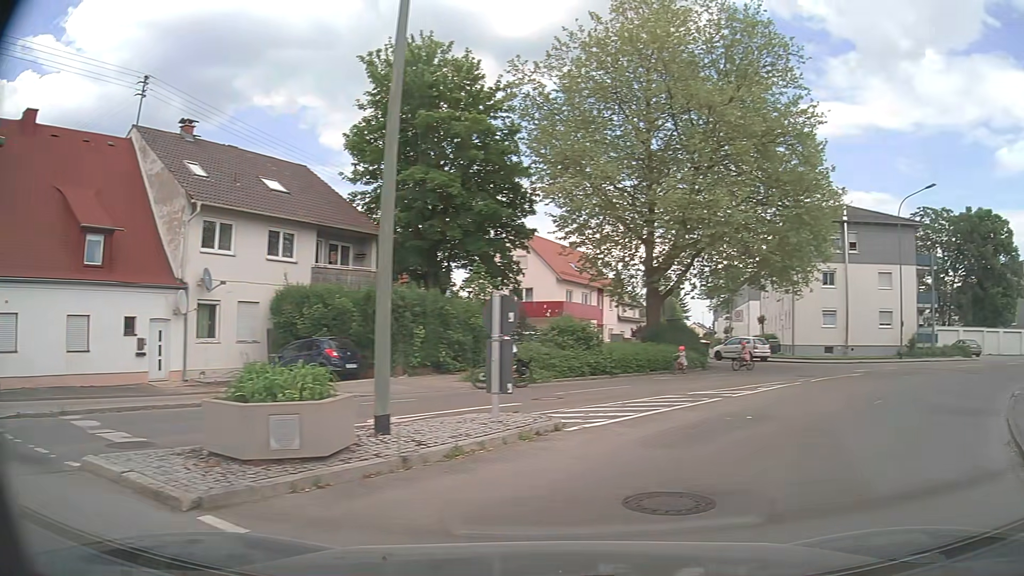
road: residential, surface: asphalt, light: Day
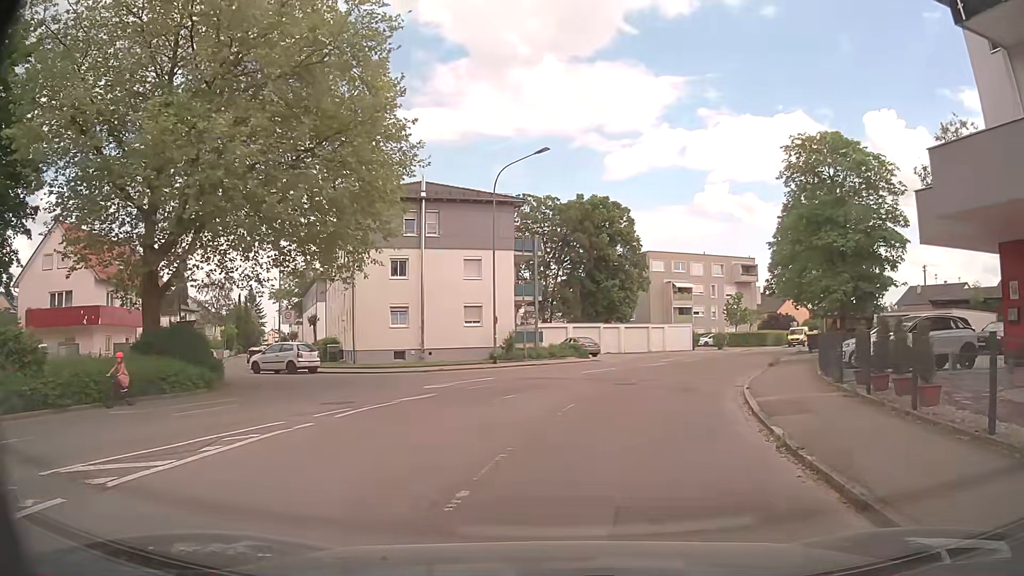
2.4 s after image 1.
(+3.7, +8.5) m; +38°
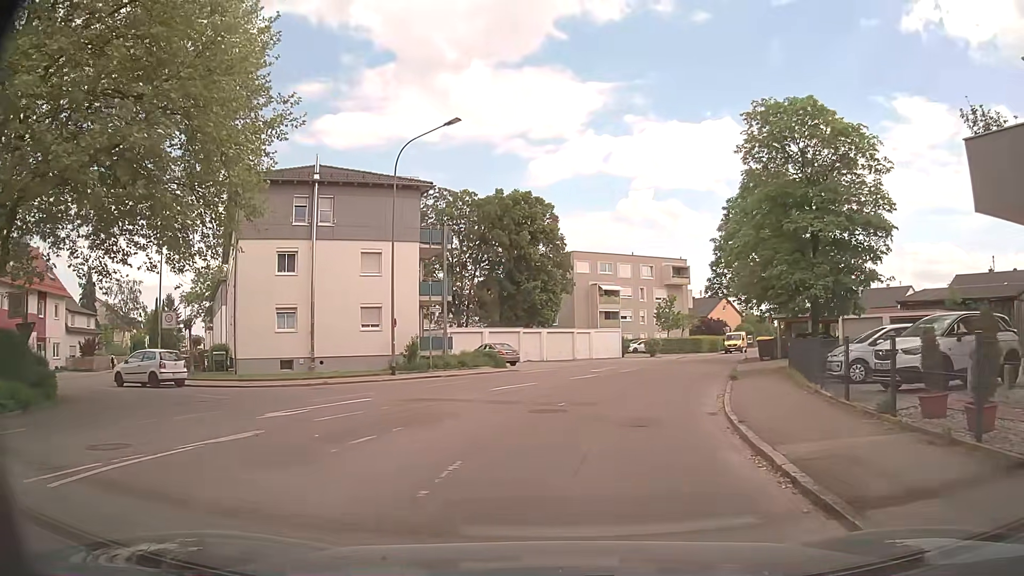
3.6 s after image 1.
(+0.3, +5.8) m; +5°
